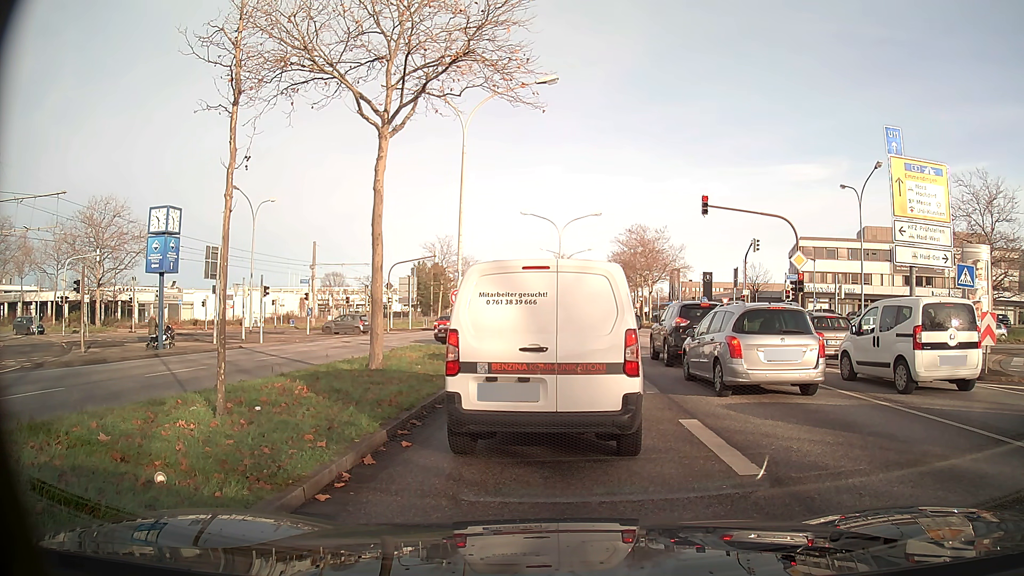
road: primary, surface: asphalt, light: Day
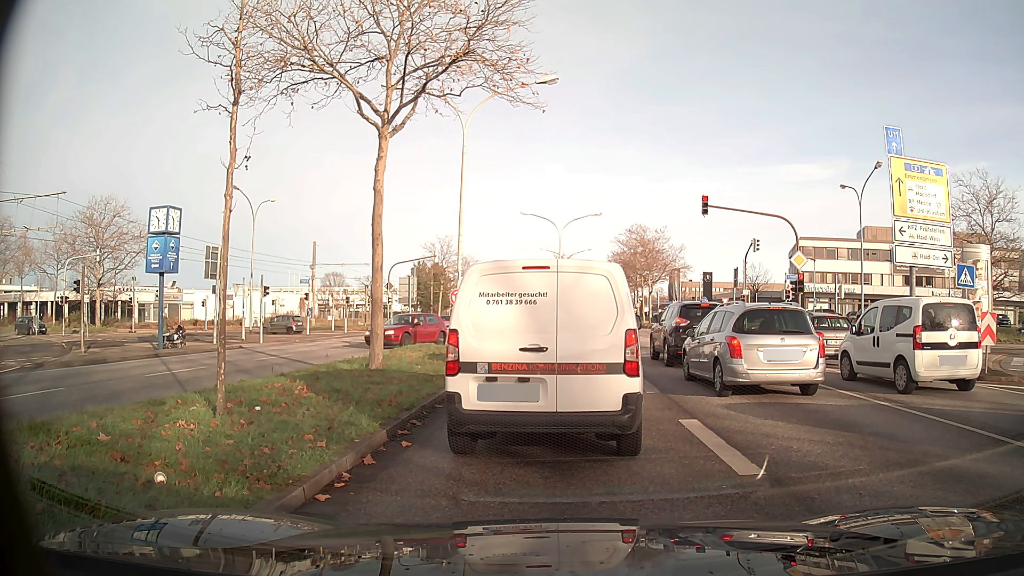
(0.0, 0.0) m; 0°
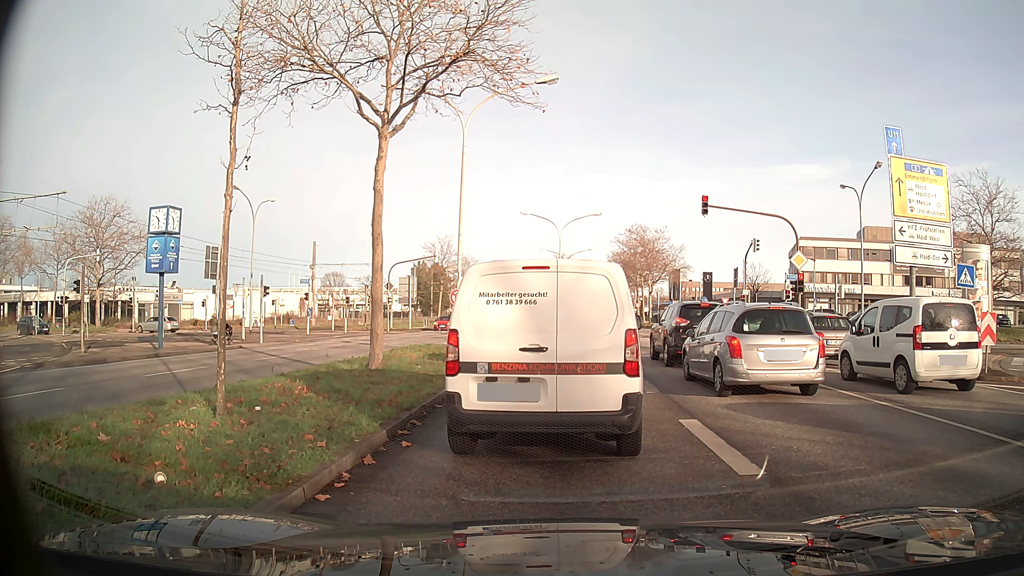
(0.0, 0.0) m; 0°
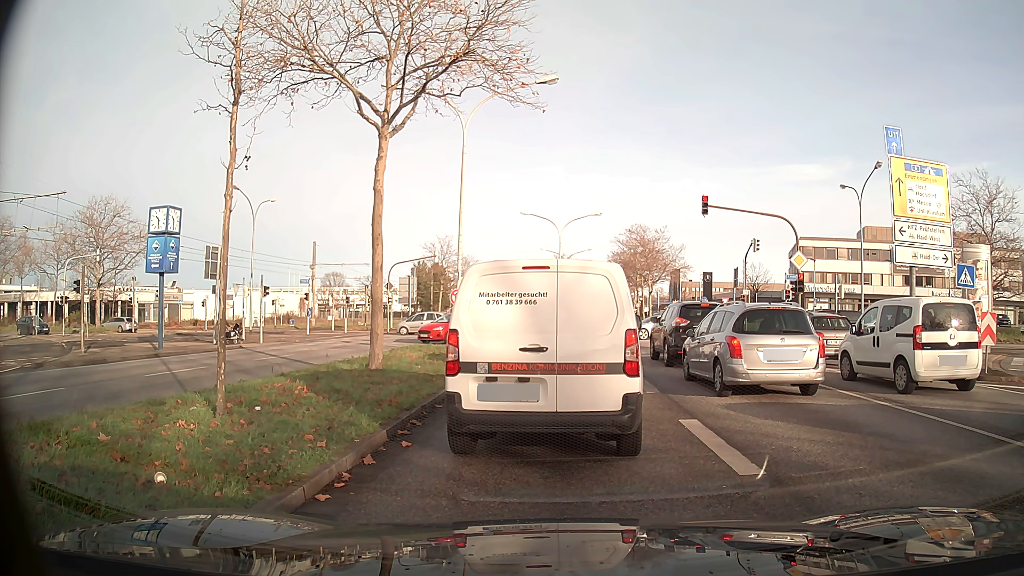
(0.0, 0.0) m; 0°
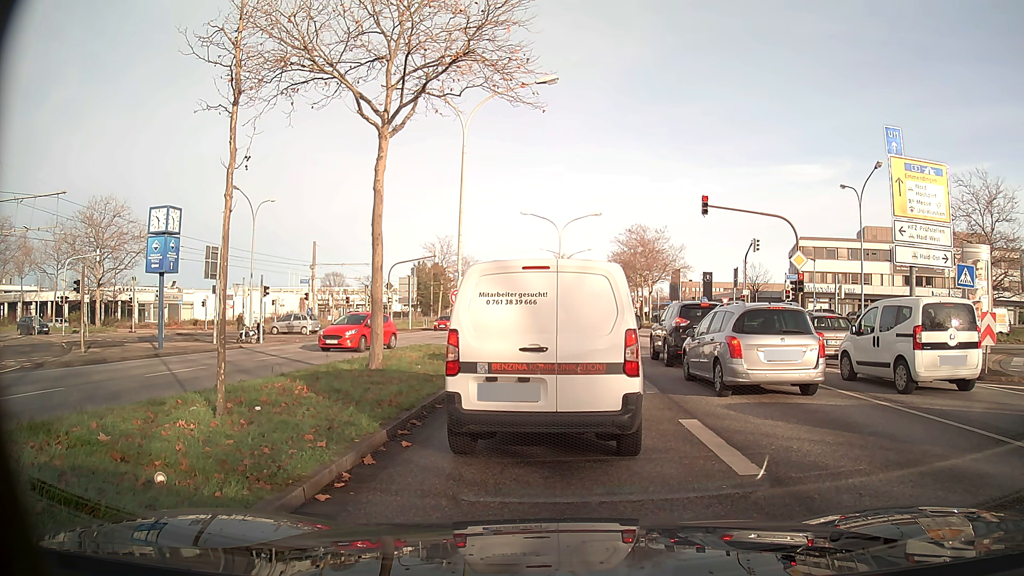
(0.0, 0.0) m; 0°
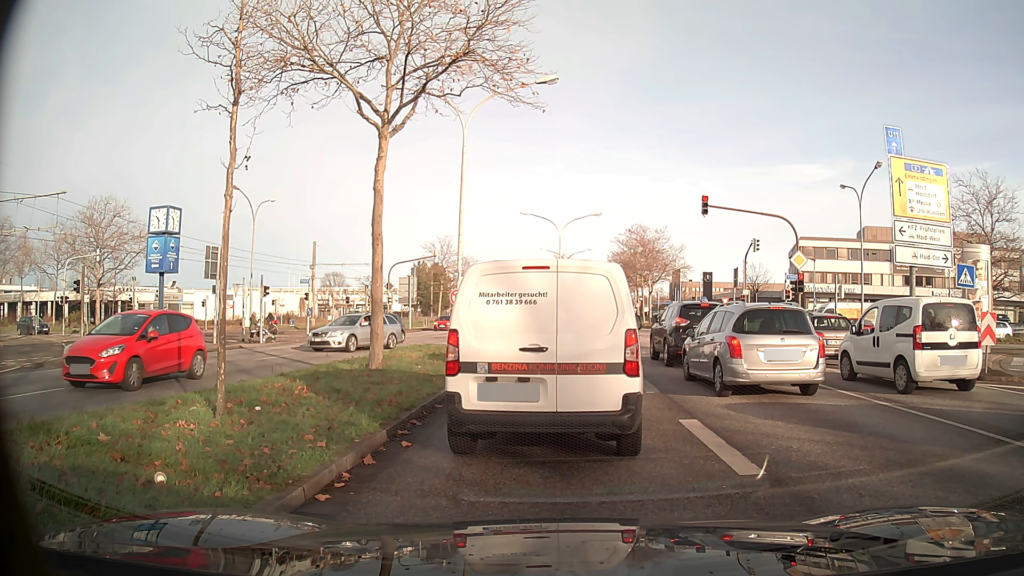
(0.0, 0.0) m; 0°
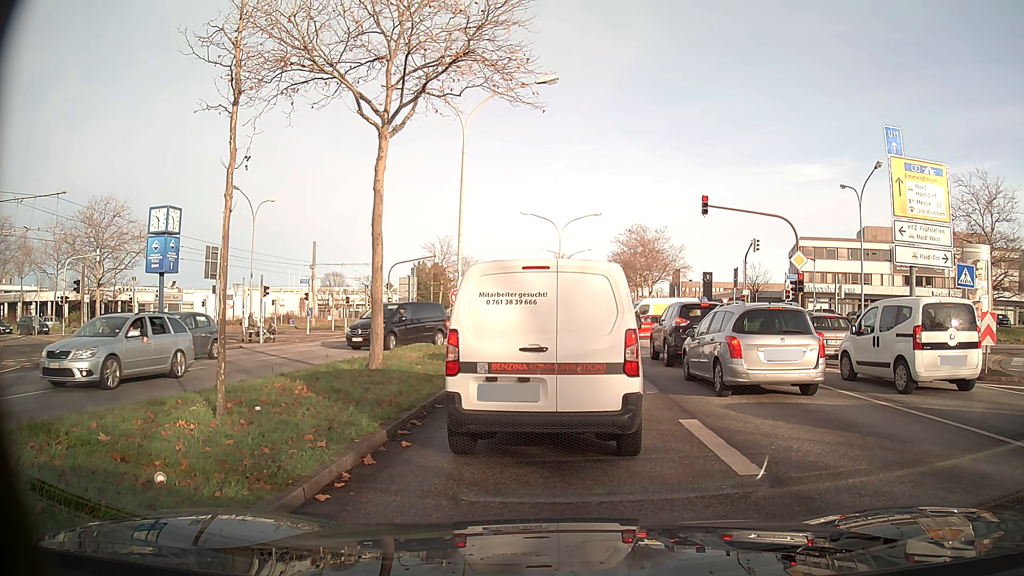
(0.0, 0.0) m; 0°
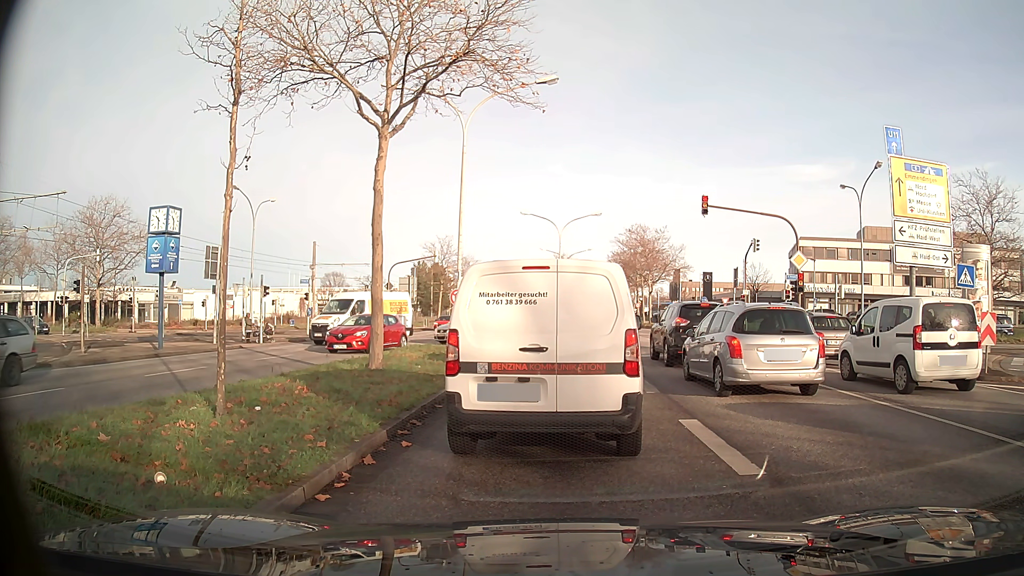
(0.0, 0.0) m; 0°
(0, +10) (0, +20) (-1, +30) (-7, +38) (-15, +44) (-24, +47) (-34, +49) (-44, +50) (-54, +52) (-64, +52) m
